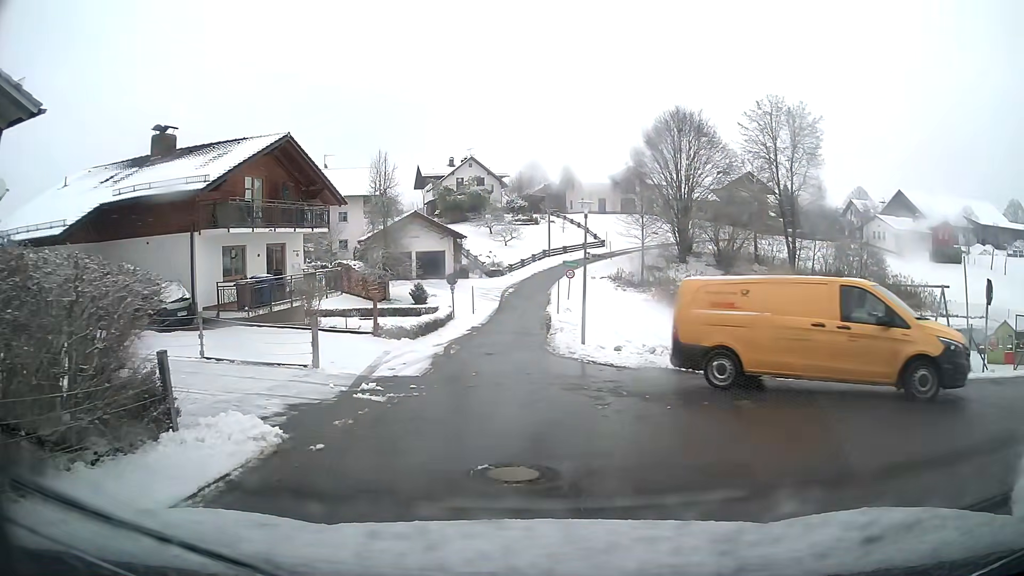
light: Day
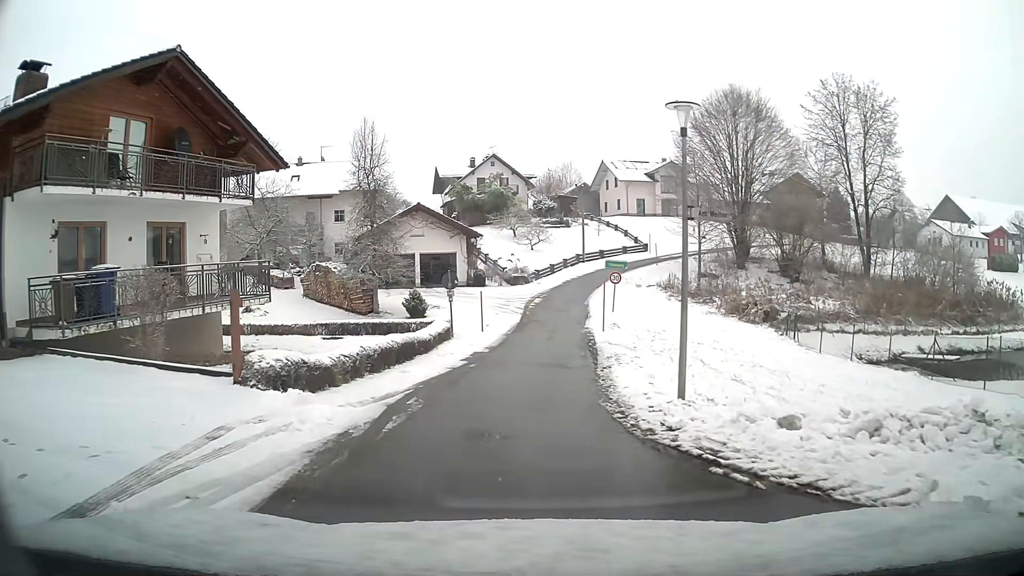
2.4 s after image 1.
(-0.2, +10.8) m; -3°
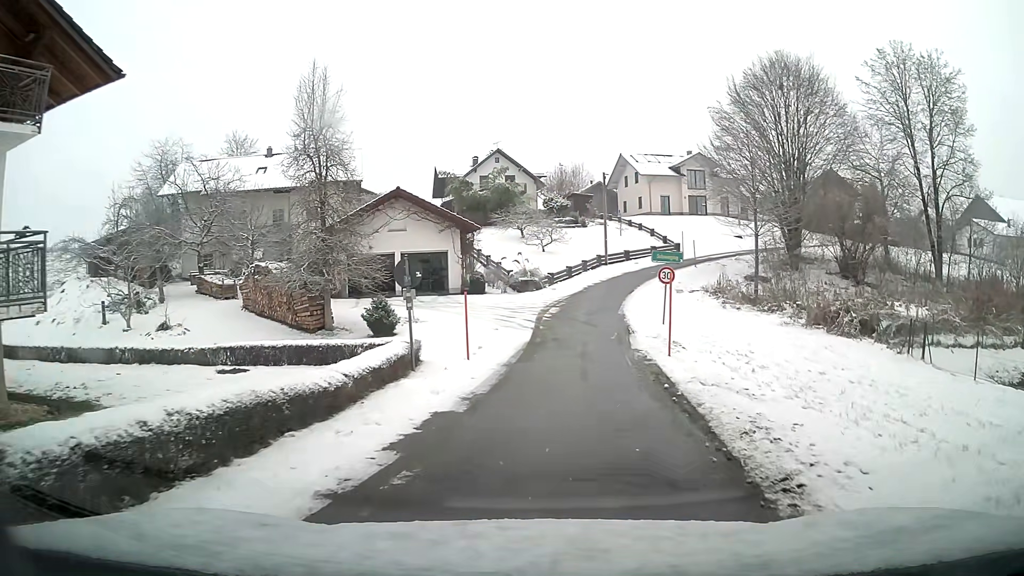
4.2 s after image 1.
(-0.1, +10.0) m; +1°
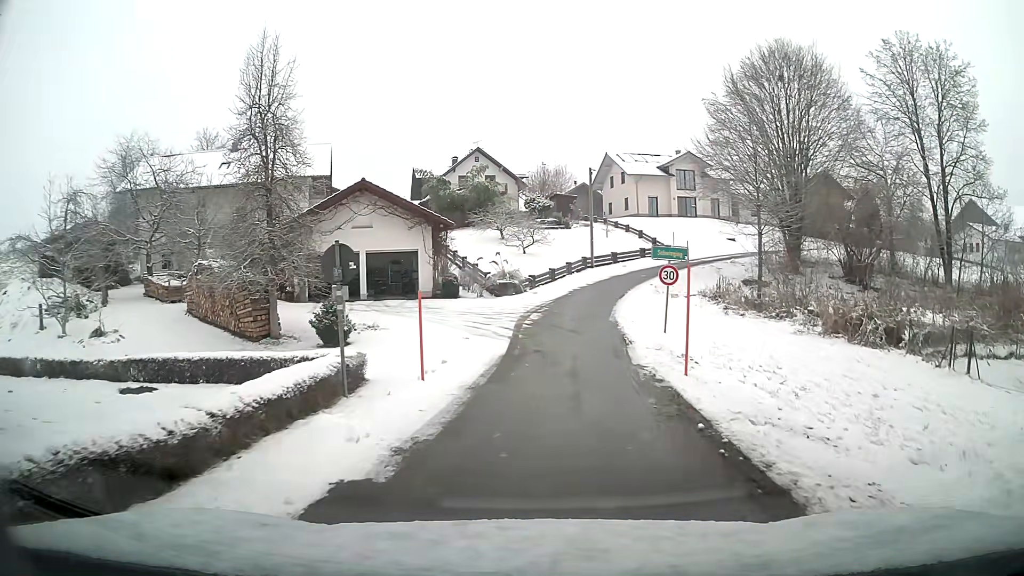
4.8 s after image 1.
(0.0, +3.6) m; +1°
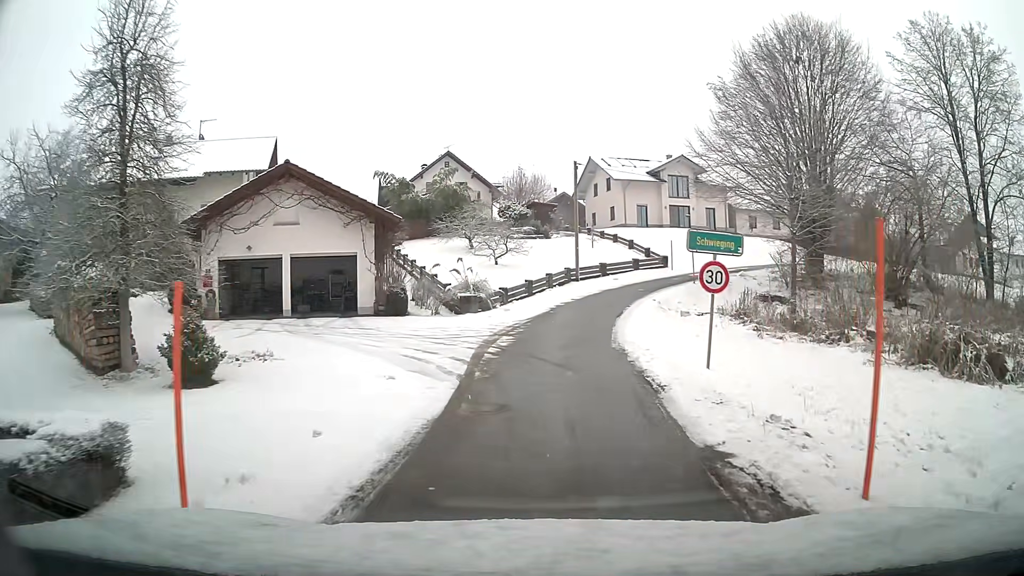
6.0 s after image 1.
(+0.1, +7.3) m; +2°
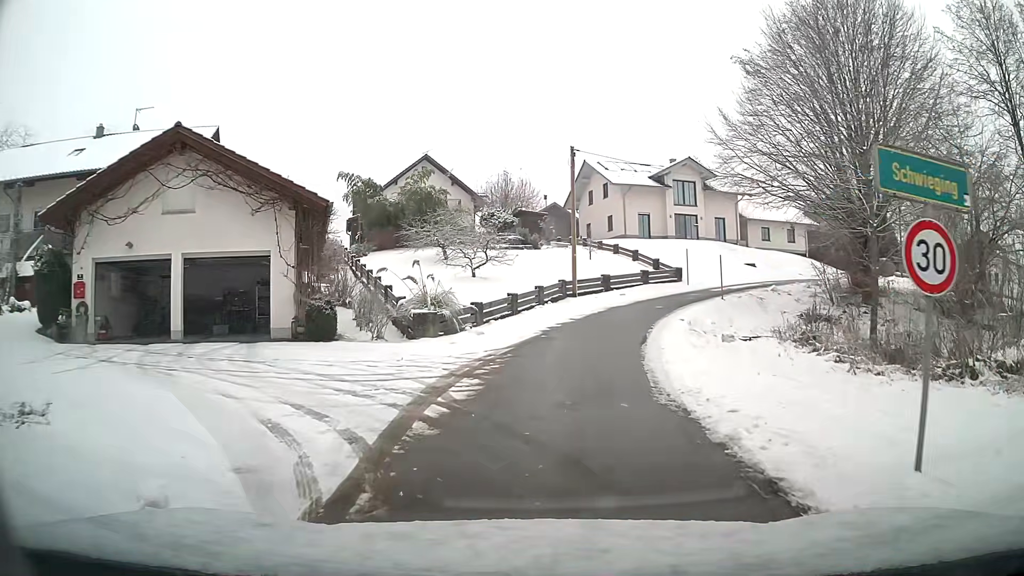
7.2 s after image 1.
(+0.1, +7.5) m; +1°
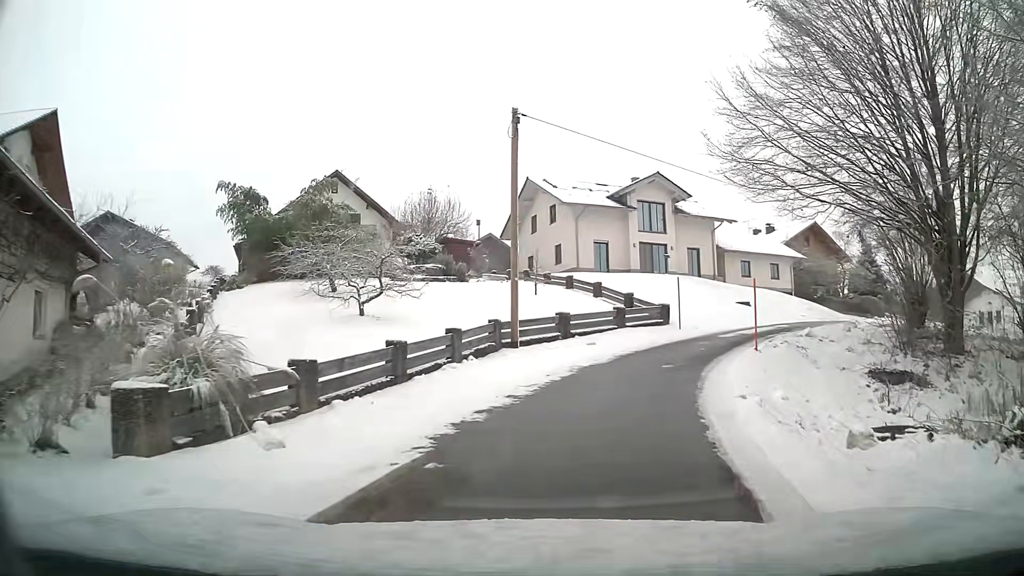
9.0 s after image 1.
(+0.5, +11.1) m; +6°
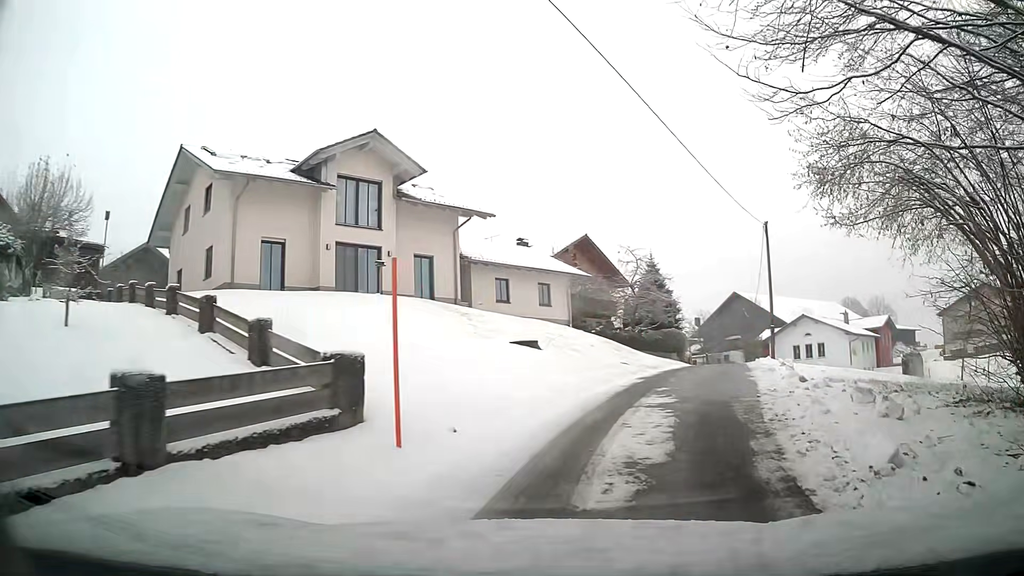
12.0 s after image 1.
(+3.3, +17.1) m; +25°
